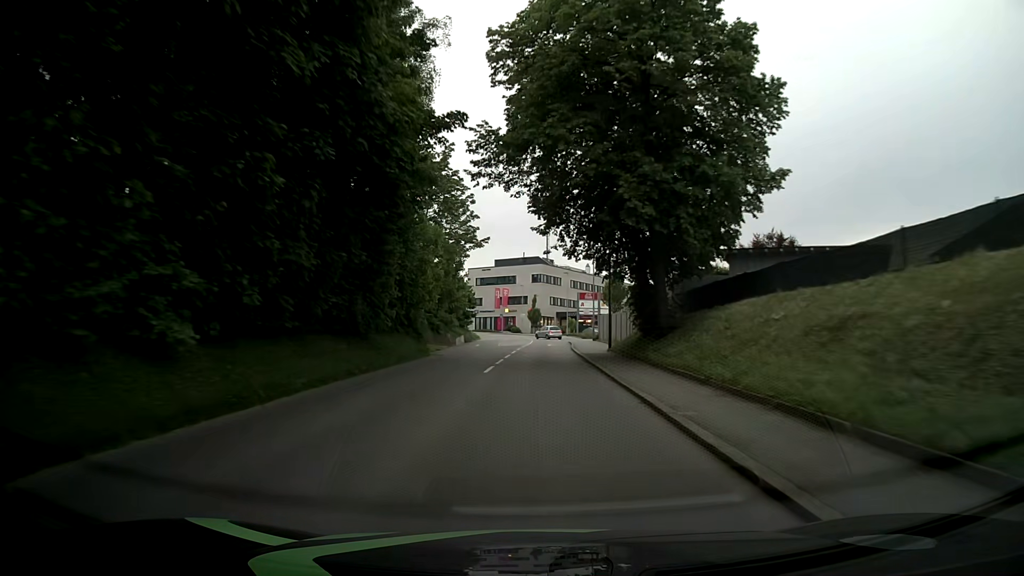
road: tertiary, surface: asphalt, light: Day
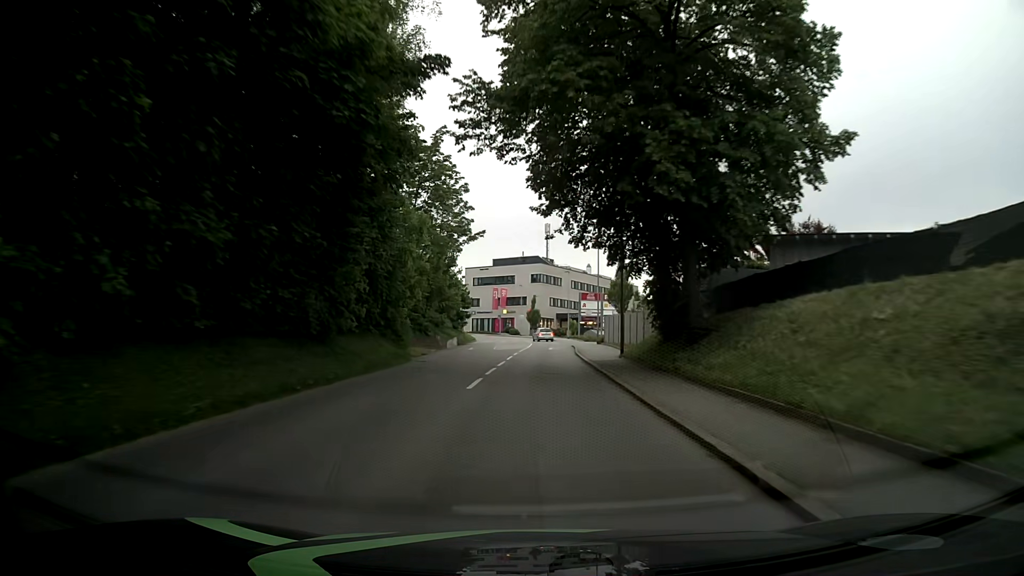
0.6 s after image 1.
(0.0, +4.7) m; 0°
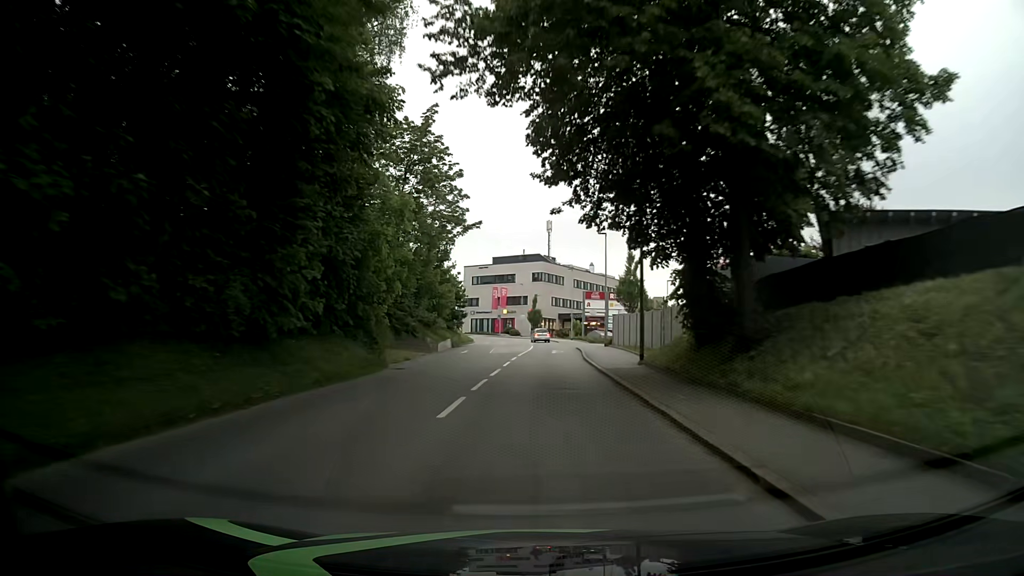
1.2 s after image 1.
(0.0, +4.7) m; 0°
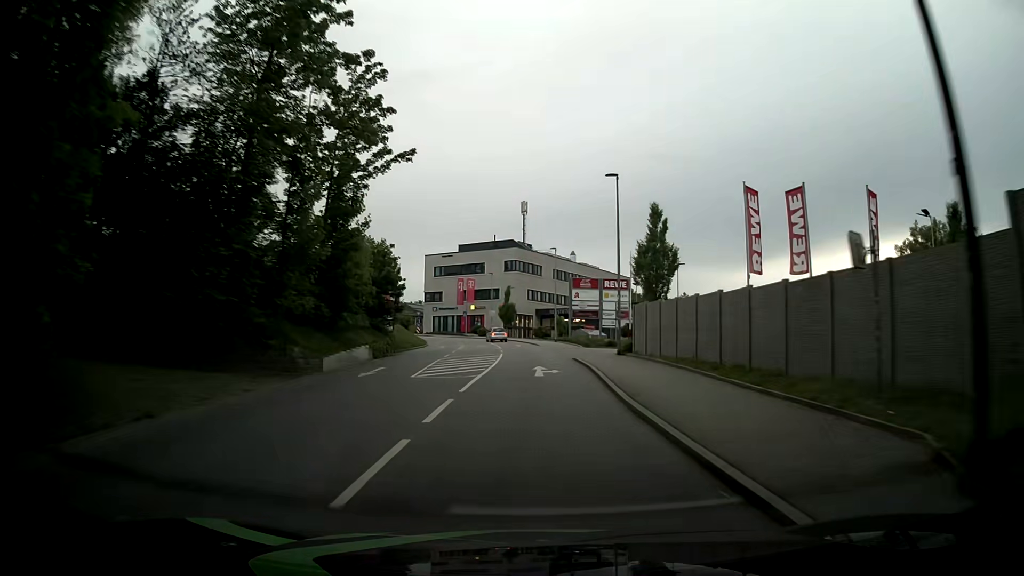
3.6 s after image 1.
(+0.3, +18.5) m; +2°
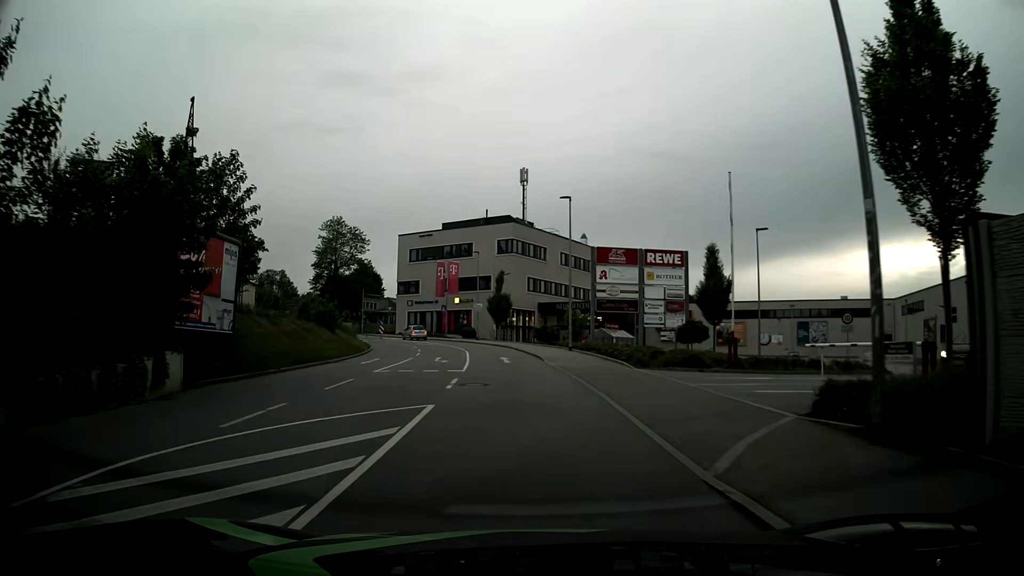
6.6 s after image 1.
(+0.5, +23.1) m; +1°
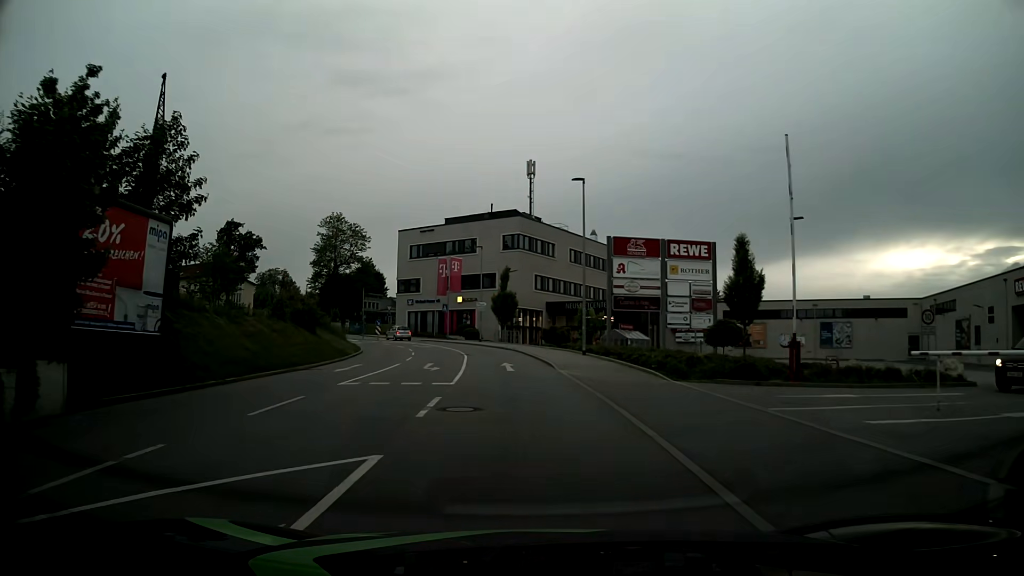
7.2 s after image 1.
(0.0, +4.6) m; -1°
